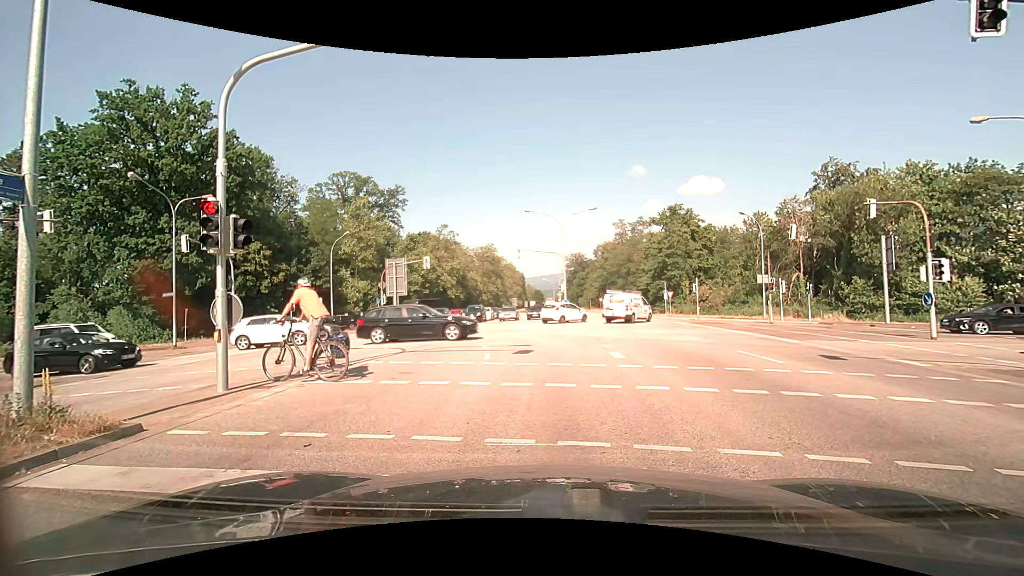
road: primary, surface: asphalt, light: Day
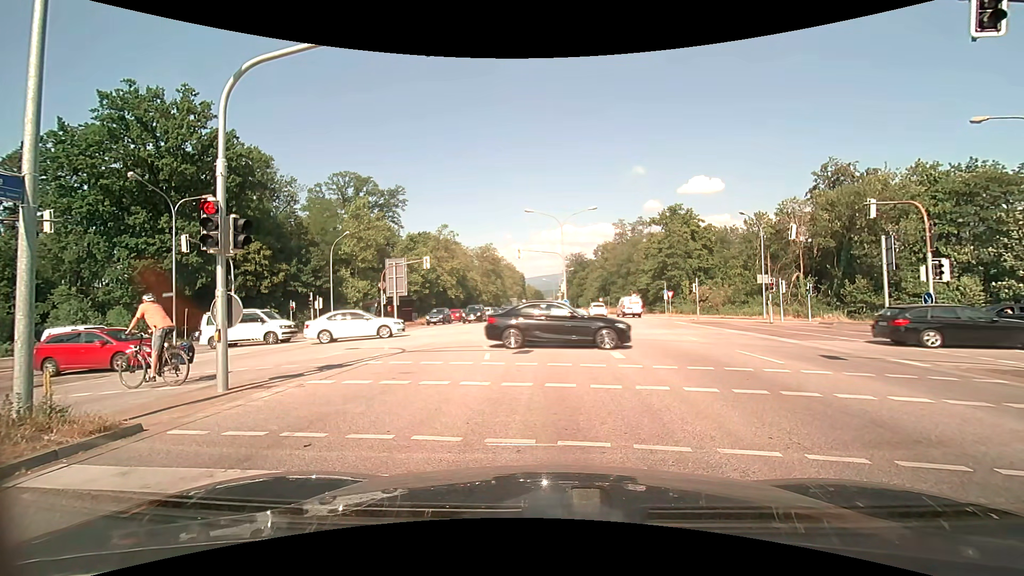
(0.0, 0.0) m; 0°
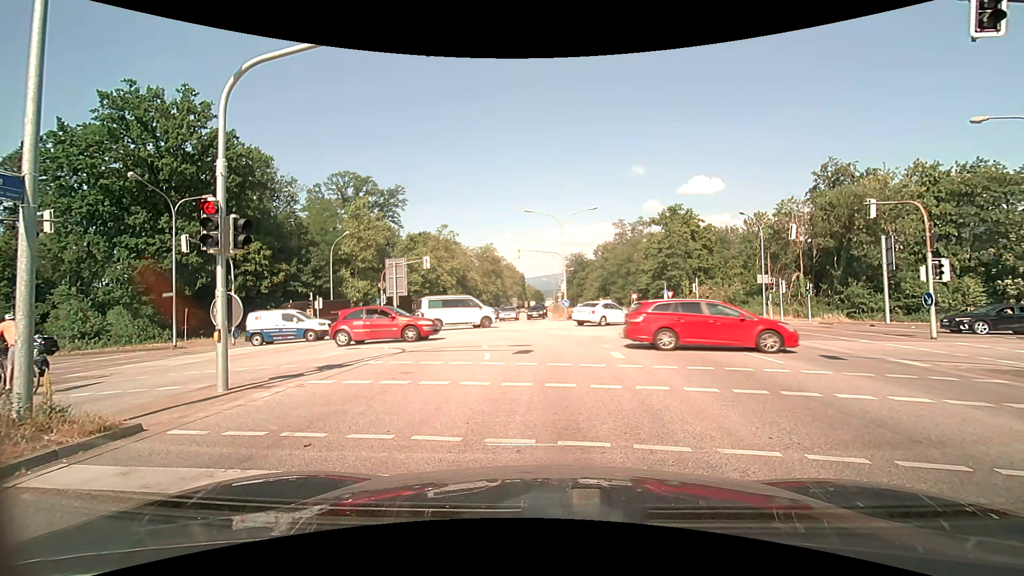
(0.0, 0.0) m; 0°
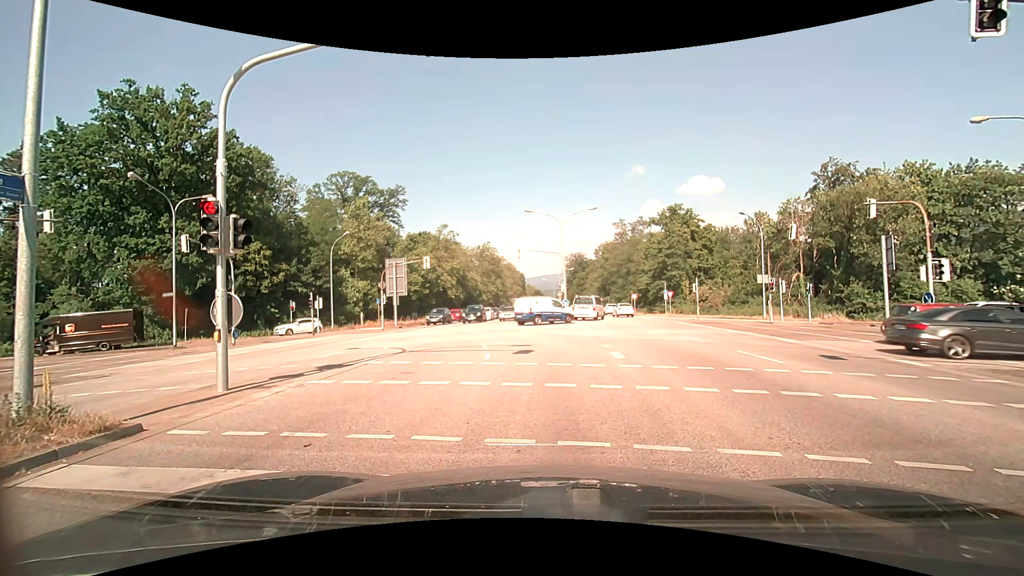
(0.0, 0.0) m; 0°
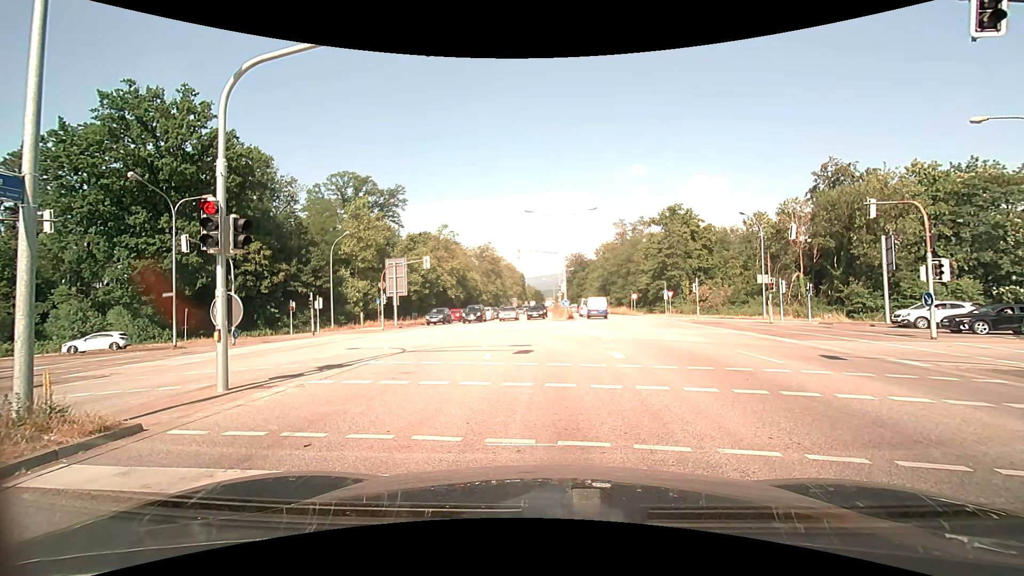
(0.0, 0.0) m; 0°
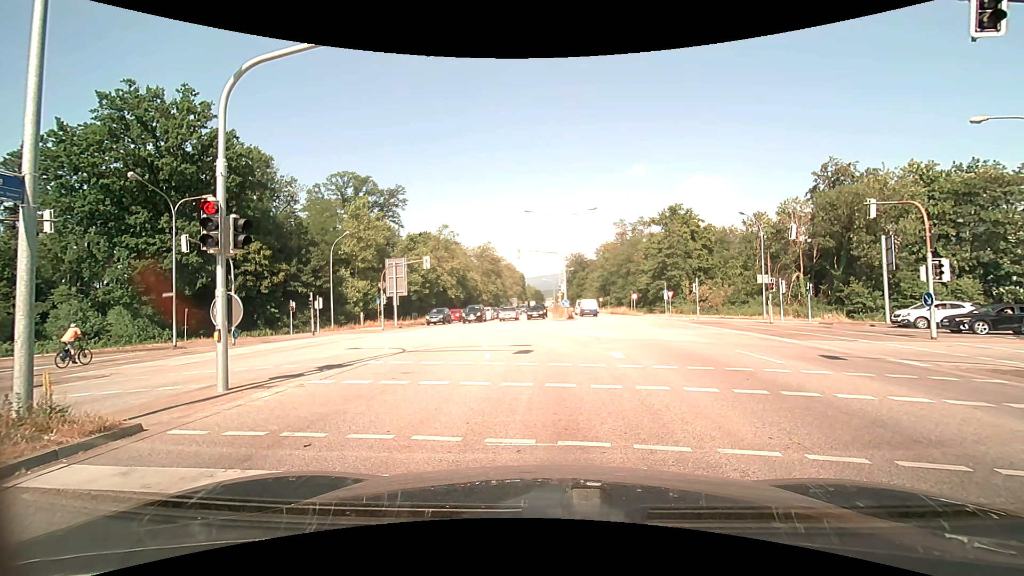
(0.0, 0.0) m; 0°
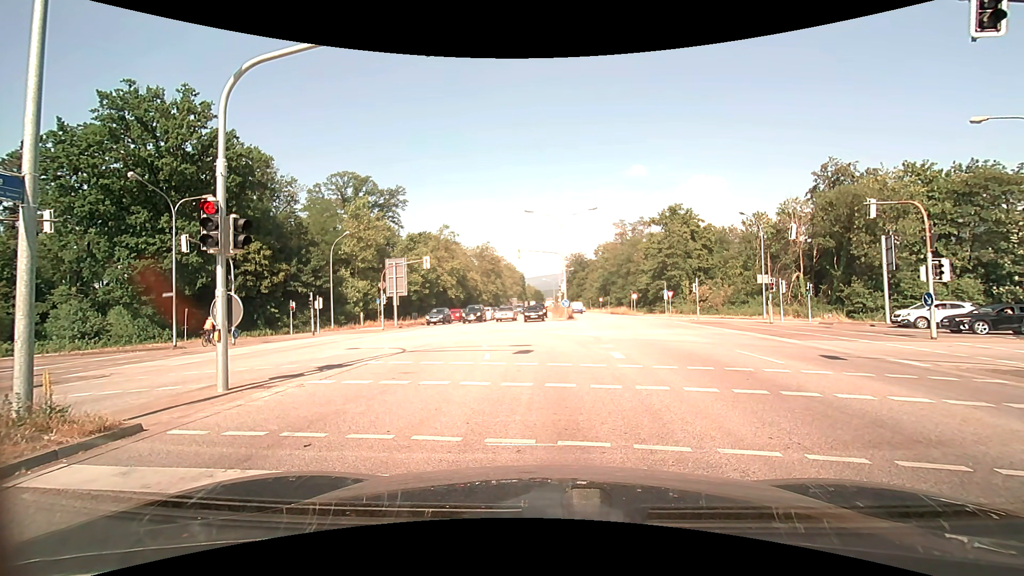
(0.0, 0.0) m; 0°
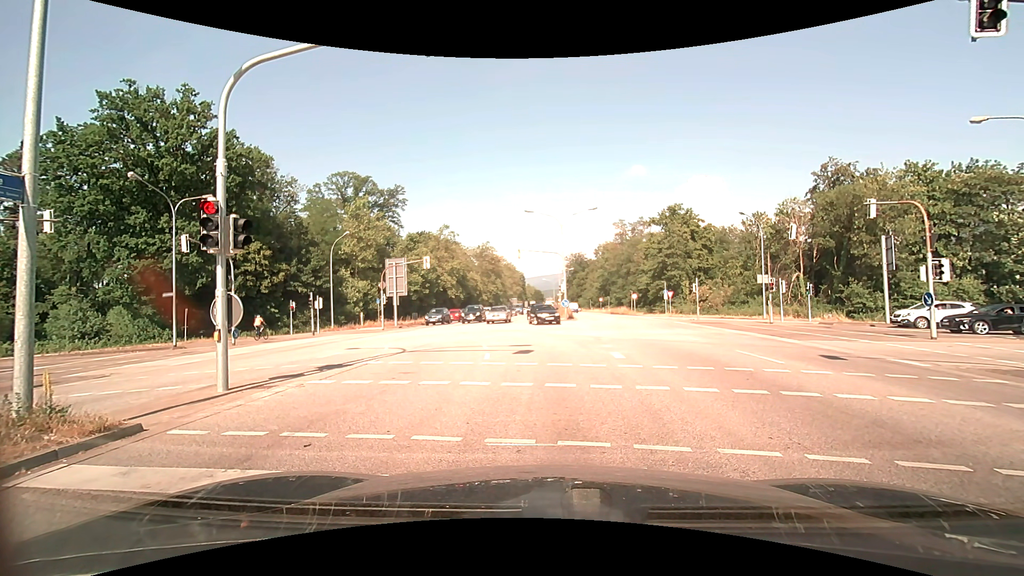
(0.0, 0.0) m; 0°
